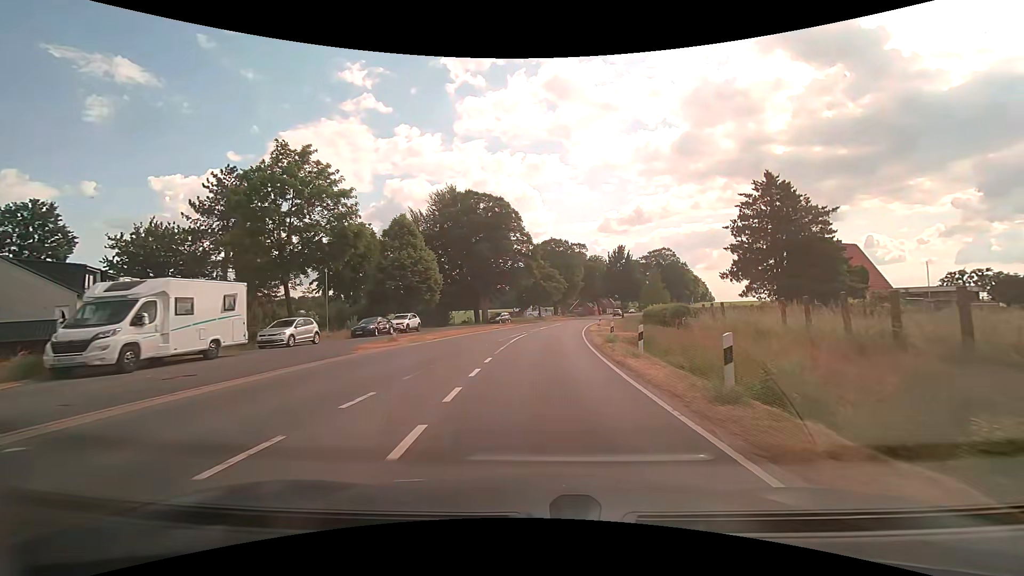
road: secondary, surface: asphalt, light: Day
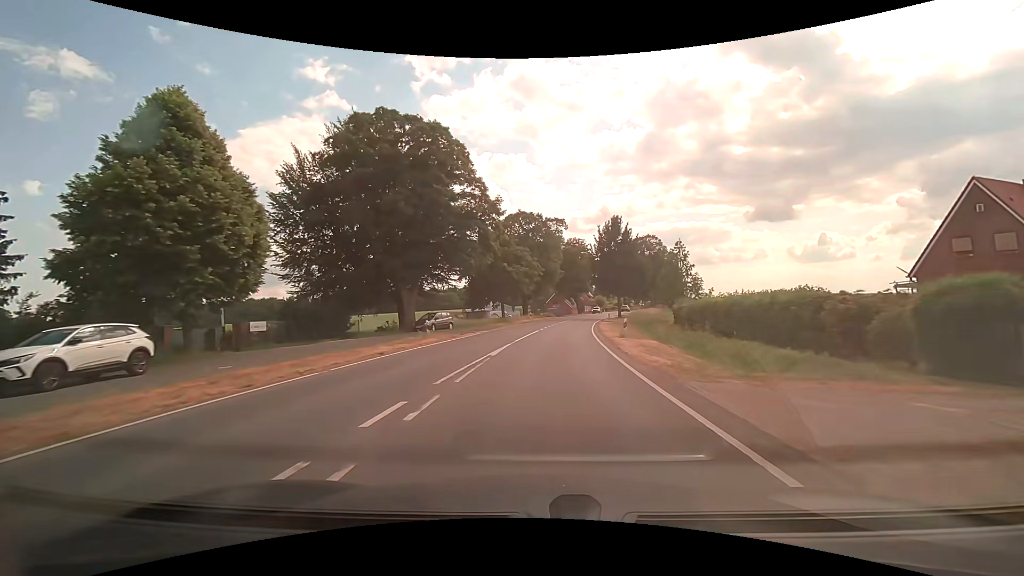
(+0.8, +28.7) m; +4°
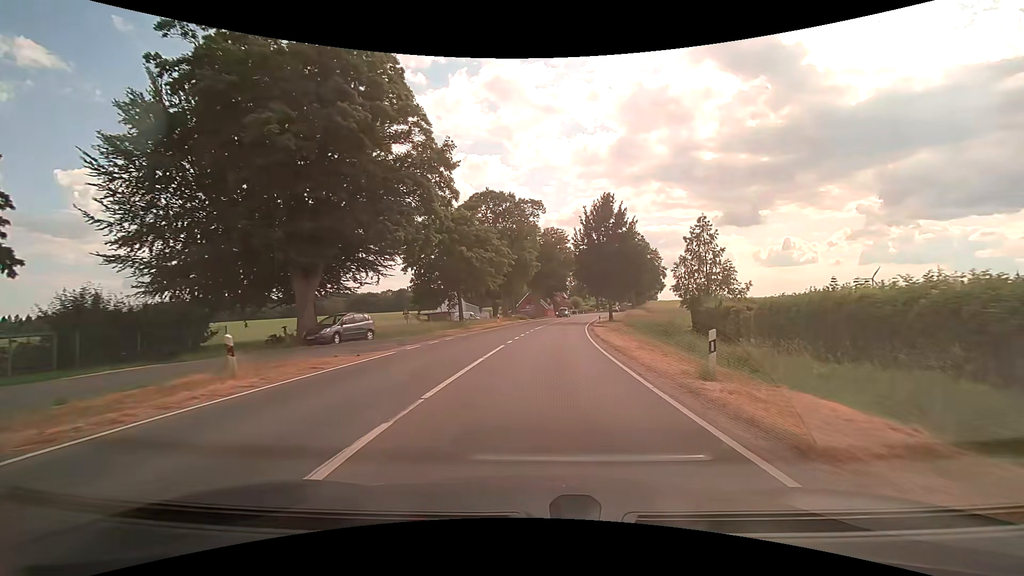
(+0.3, +15.0) m; +3°
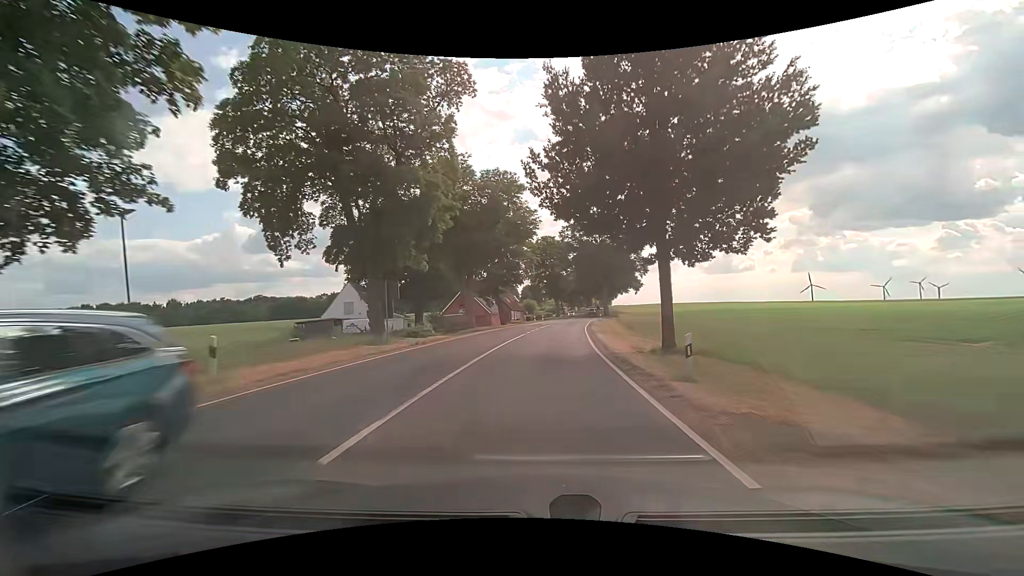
(+2.4, +38.7) m; +6°
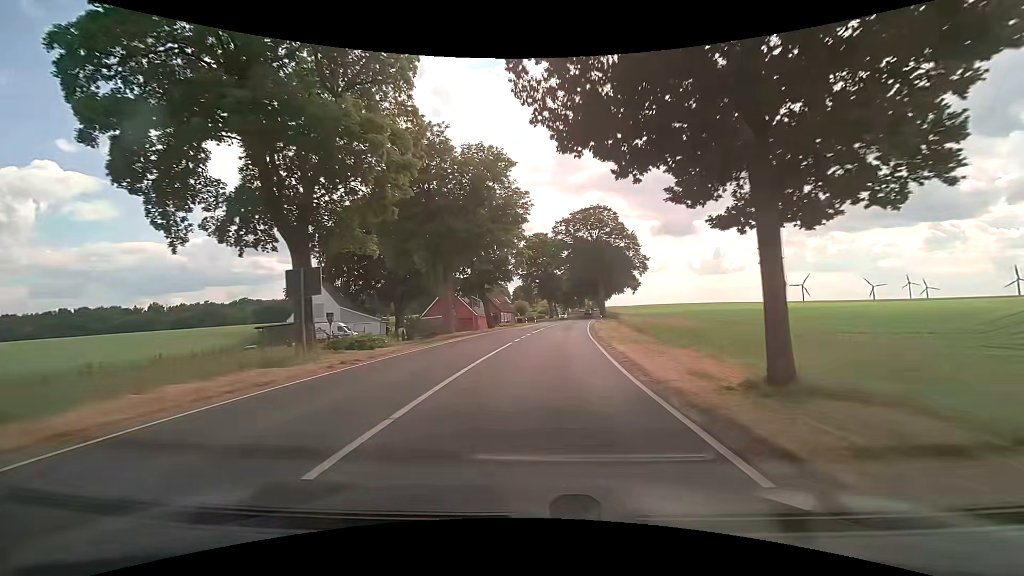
(+0.1, +8.0) m; +1°
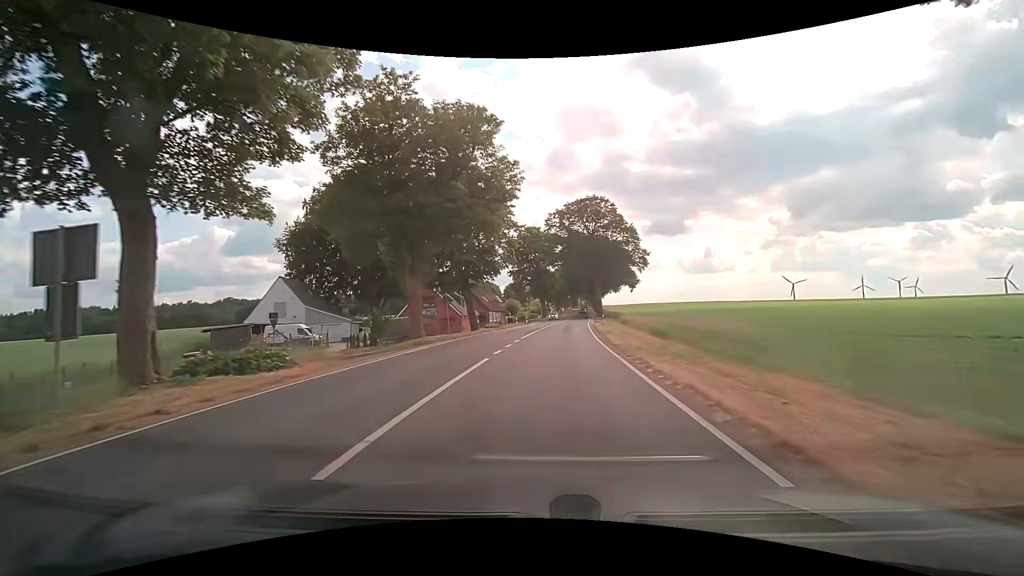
(0.0, +8.1) m; +1°
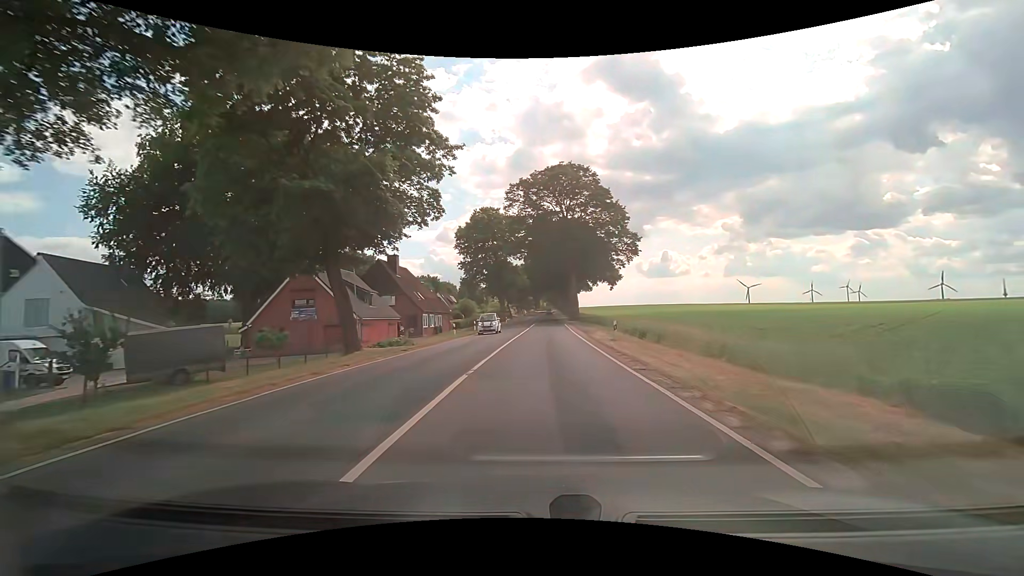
(+0.7, +24.6) m; +5°
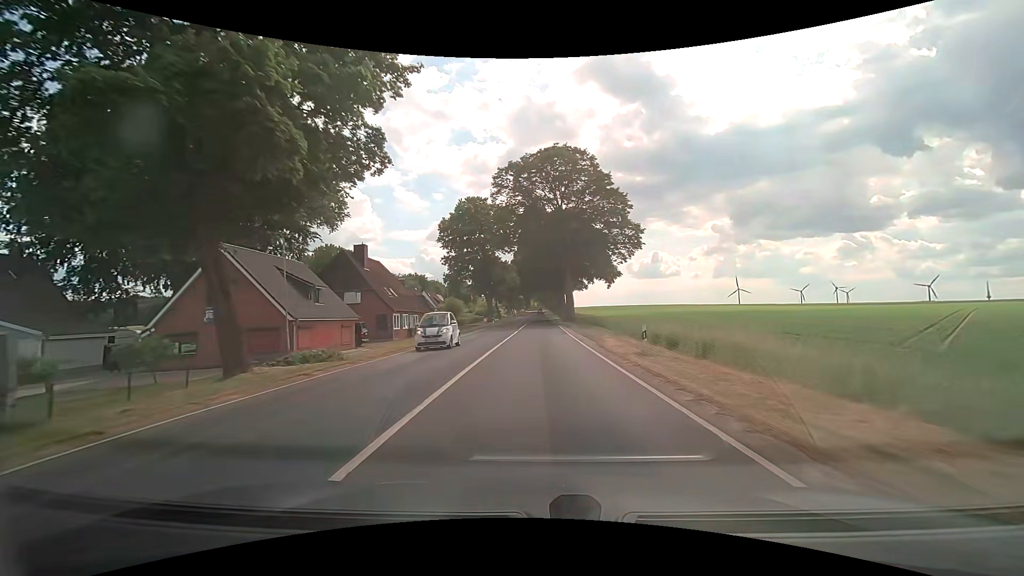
(0.0, +8.3) m; +1°
(0, +10) (0, +20) (+1, +30) (+1, +40) (+1, +50) (+1, +60) (+1, +70) (+1, +80) (+1, +90) (+1, +100) m
